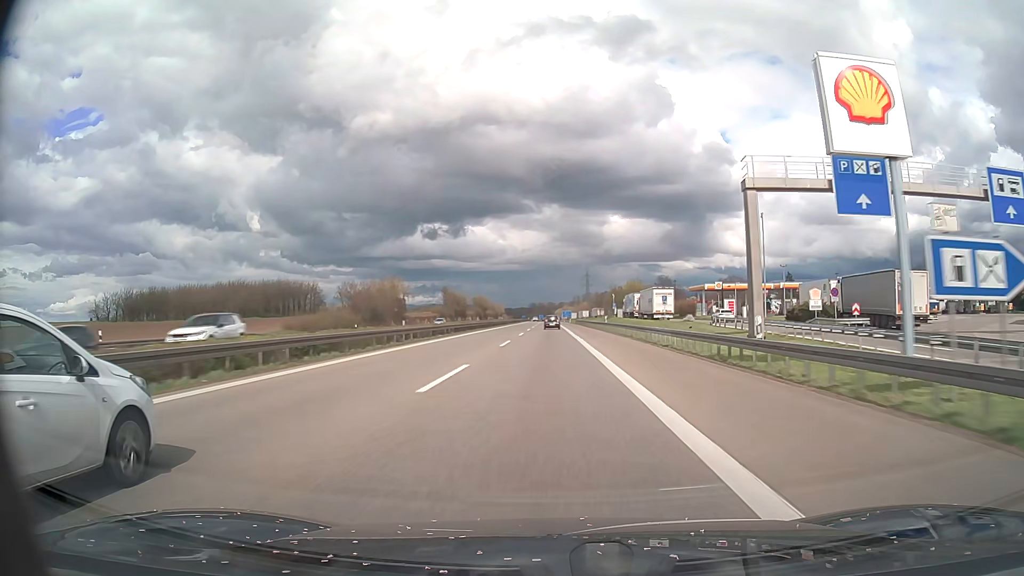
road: motorway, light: Day
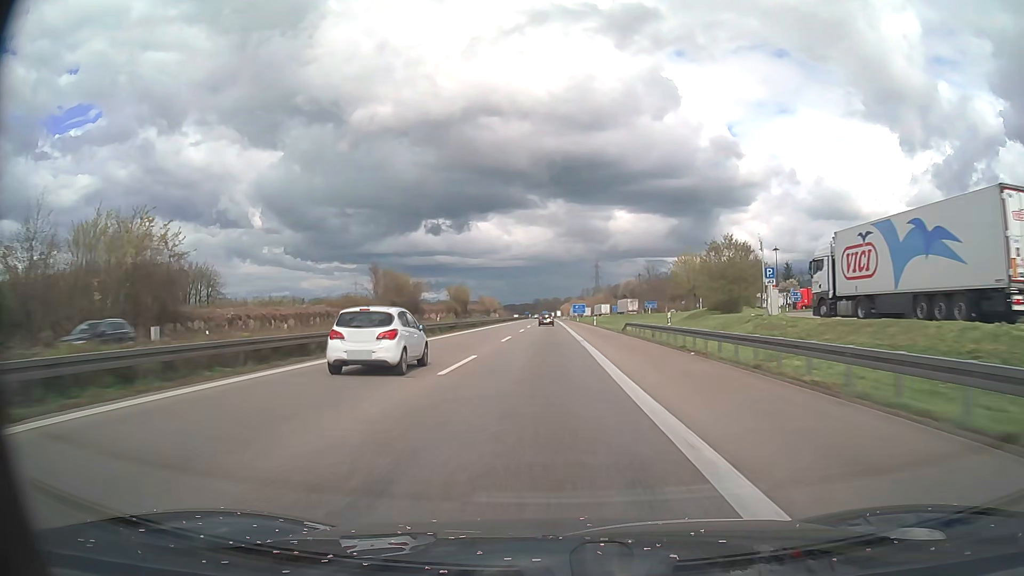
(-0.1, +87.2) m; 0°
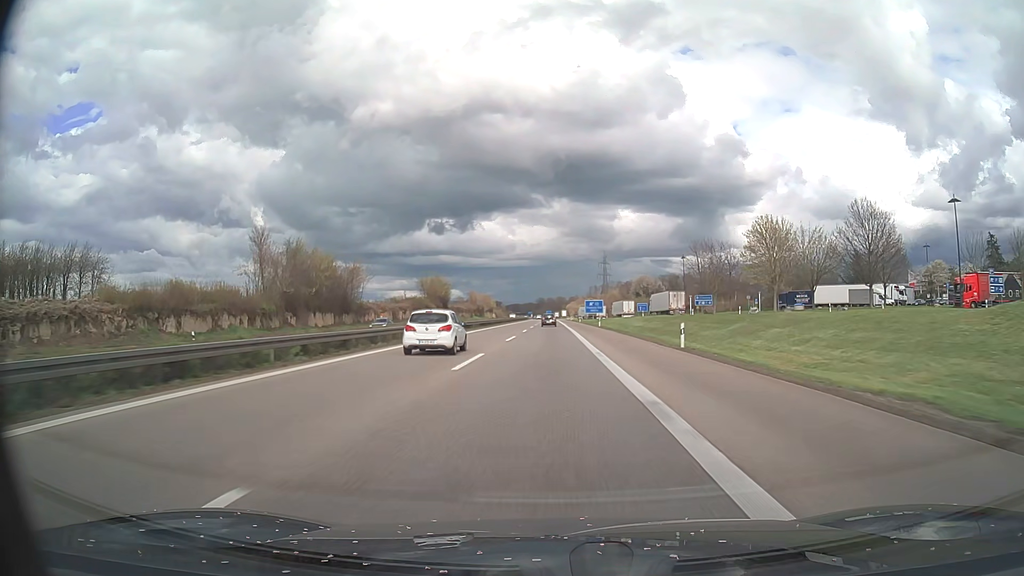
(-0.2, +52.4) m; 0°
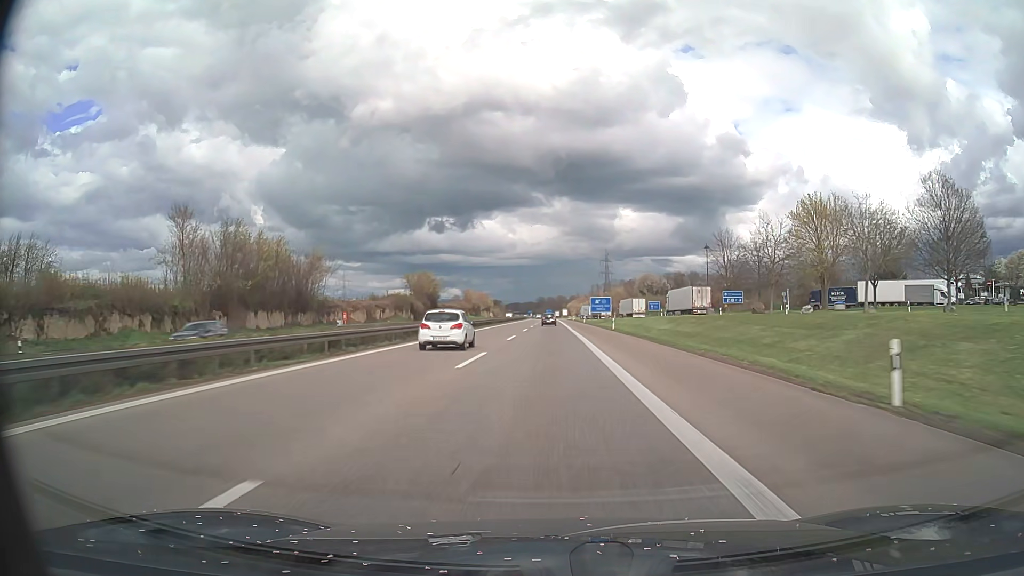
(0.0, +17.5) m; 0°
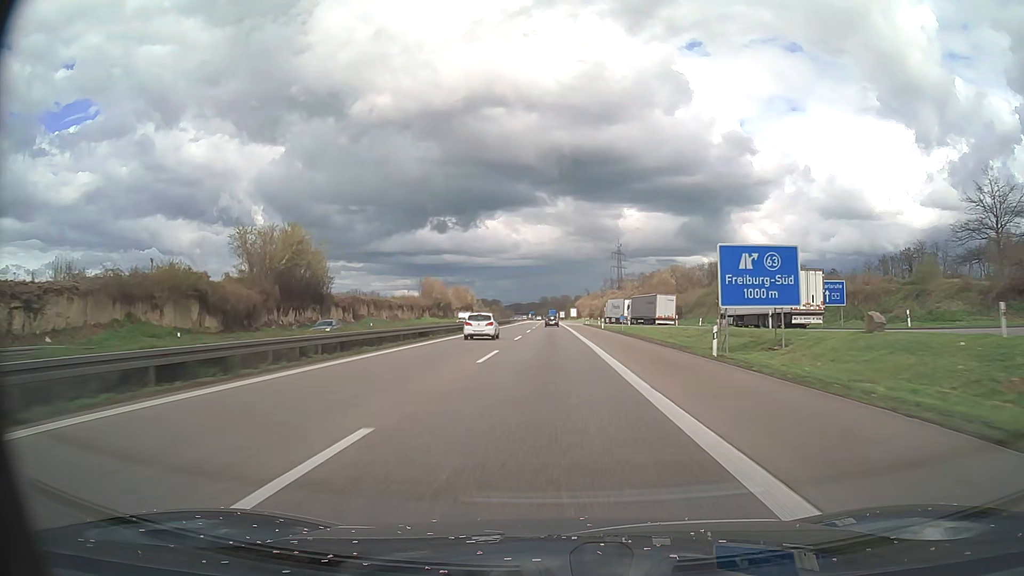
(-0.2, +87.3) m; 0°
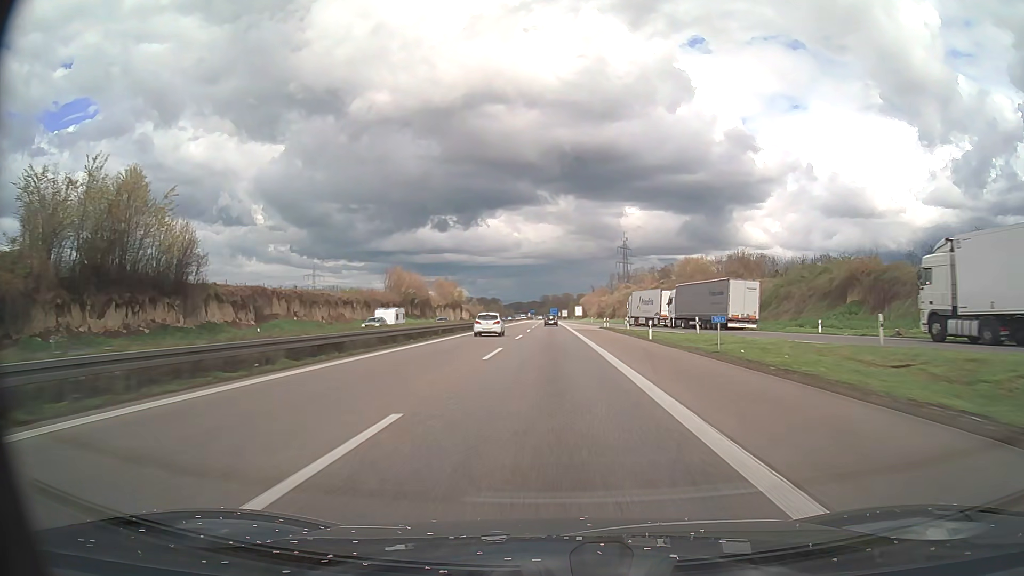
(0.0, +34.9) m; 0°
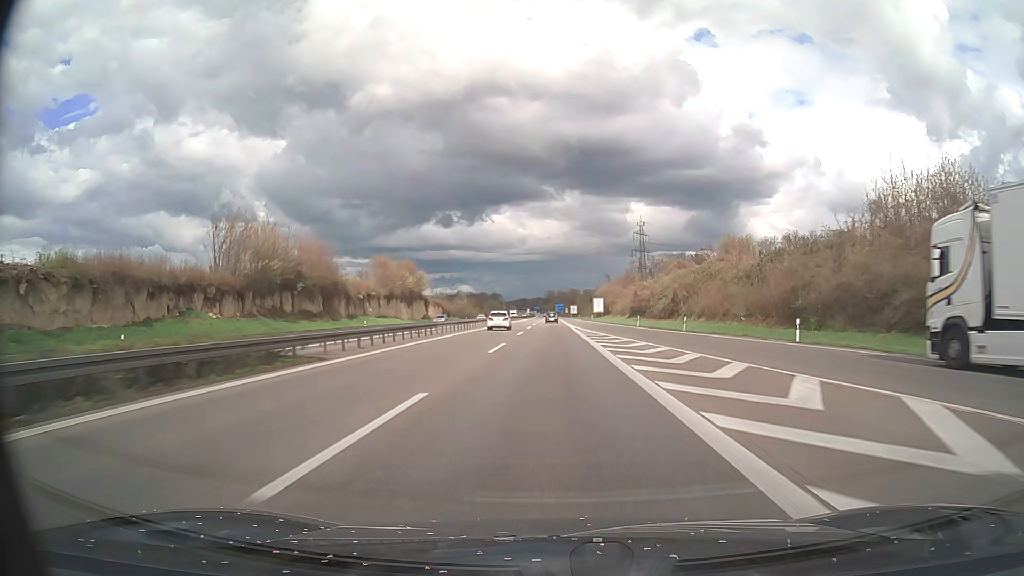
(-0.2, +69.8) m; -1°
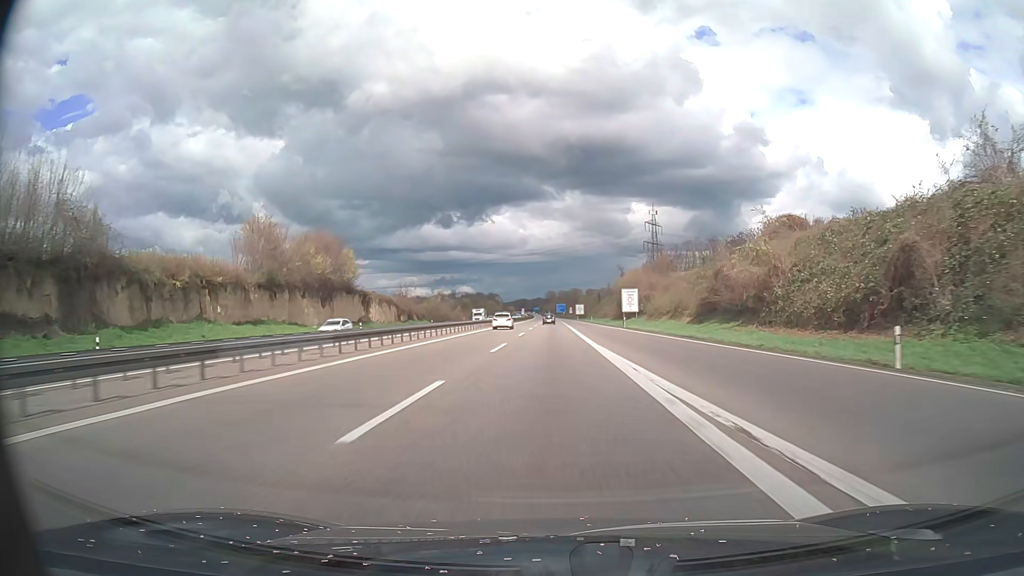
(0.0, +52.4) m; 0°
(0, +10) (0, +20) (0, +30) (0, +40) (0, +50) (0, +60) (0, +70) (0, +80) (0, +90) (0, +100) m
